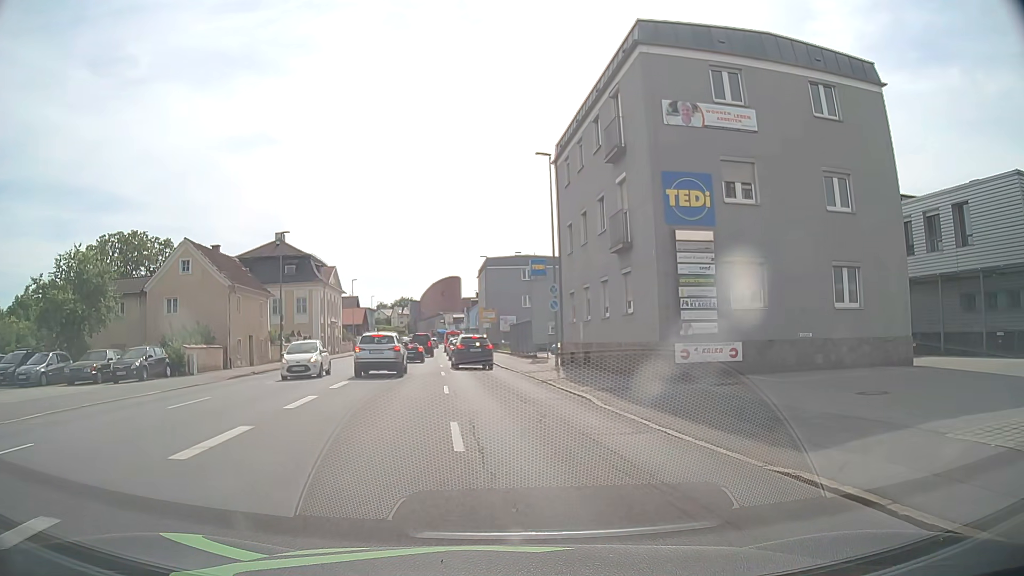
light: Day
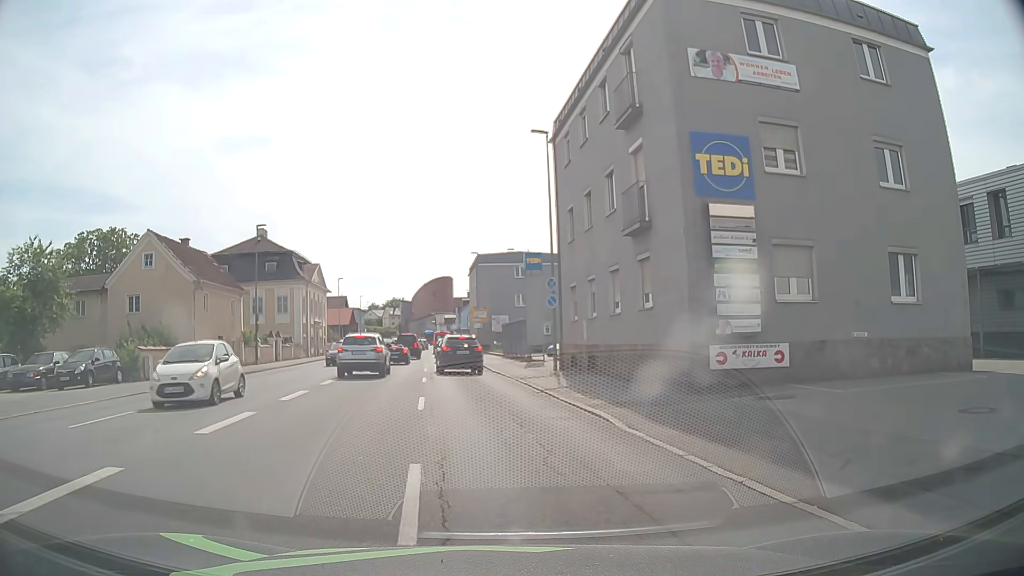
(0.0, +3.8) m; +1°
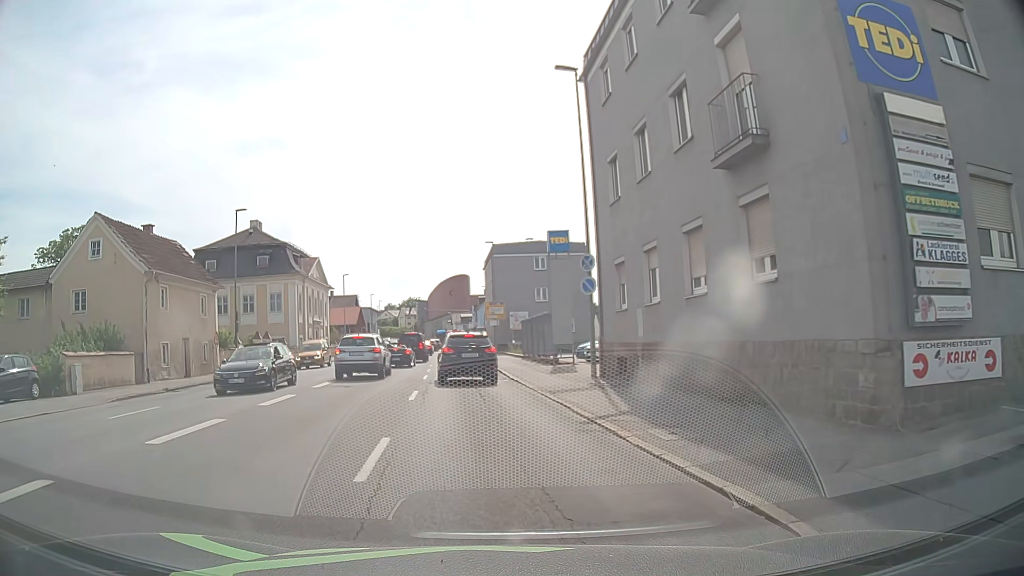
(-0.1, +6.9) m; -2°
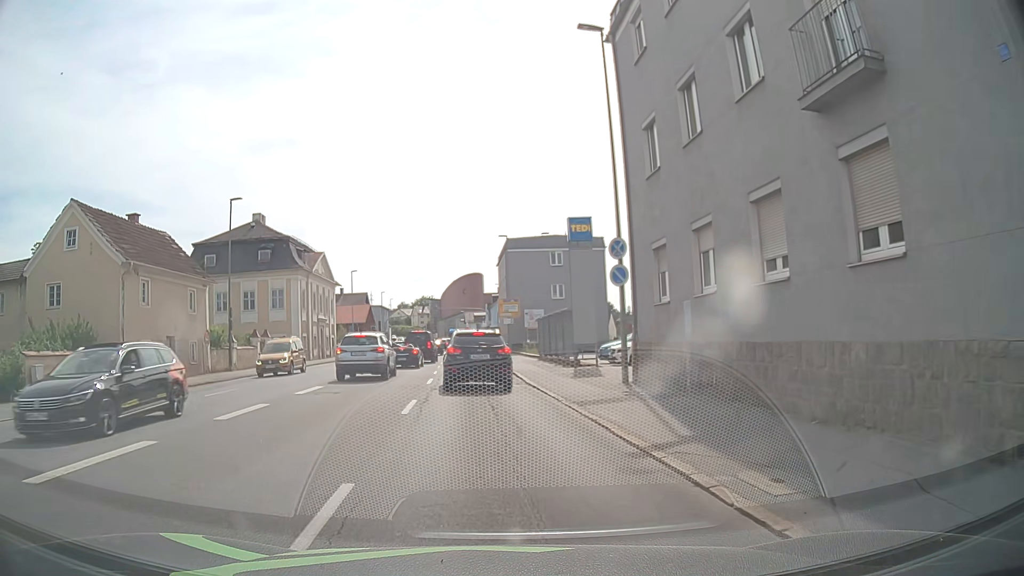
(-0.1, +3.1) m; -3°
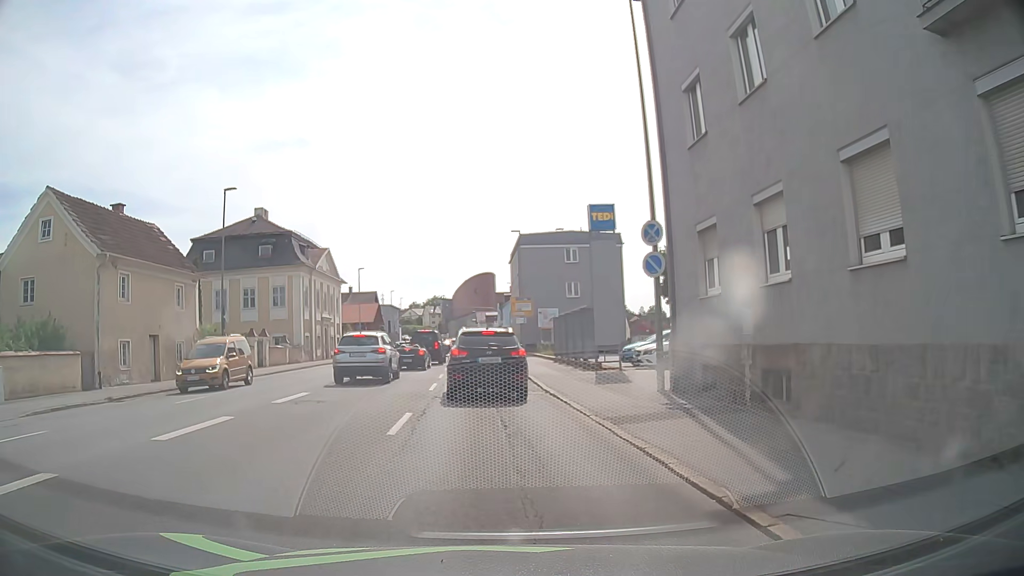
(0.0, +2.7) m; -1°
